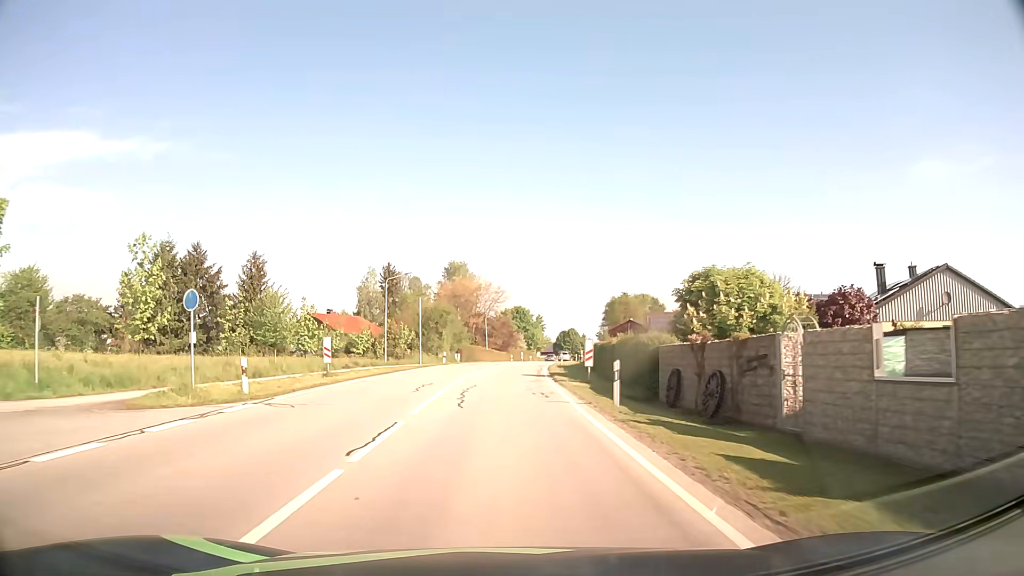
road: secondary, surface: asphalt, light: Day
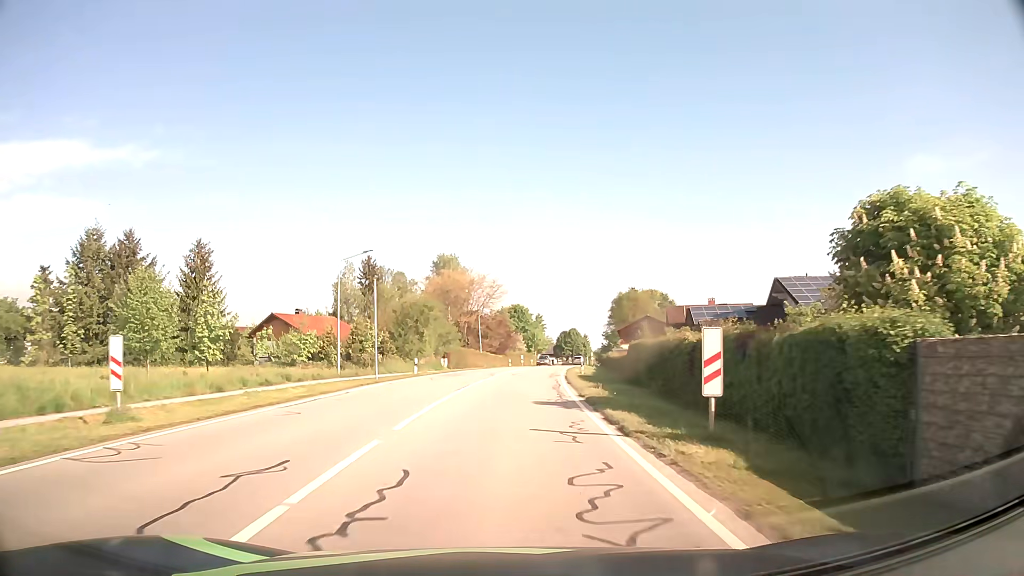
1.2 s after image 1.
(-0.1, +15.5) m; 0°
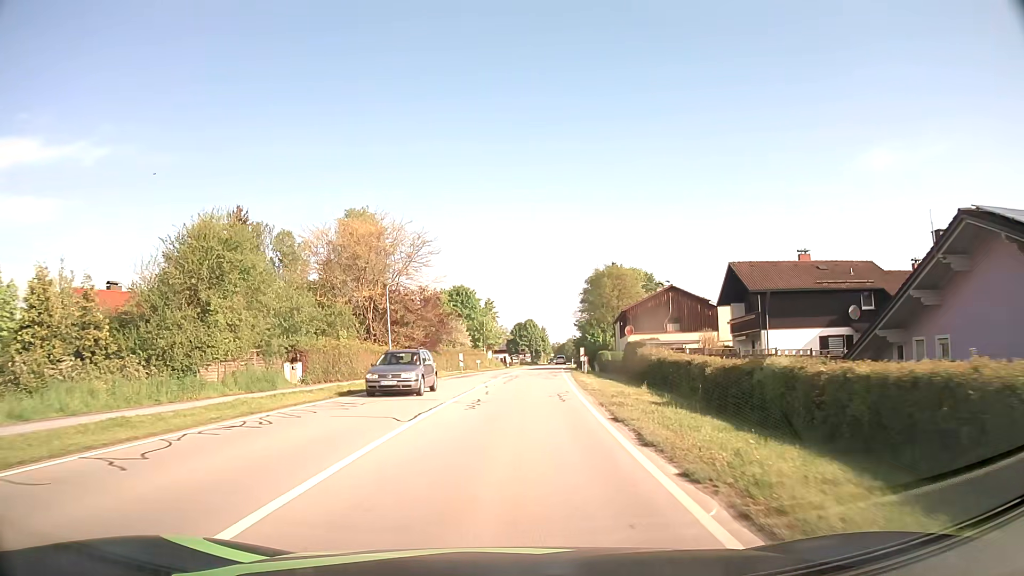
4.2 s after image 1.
(+1.5, +38.4) m; +4°
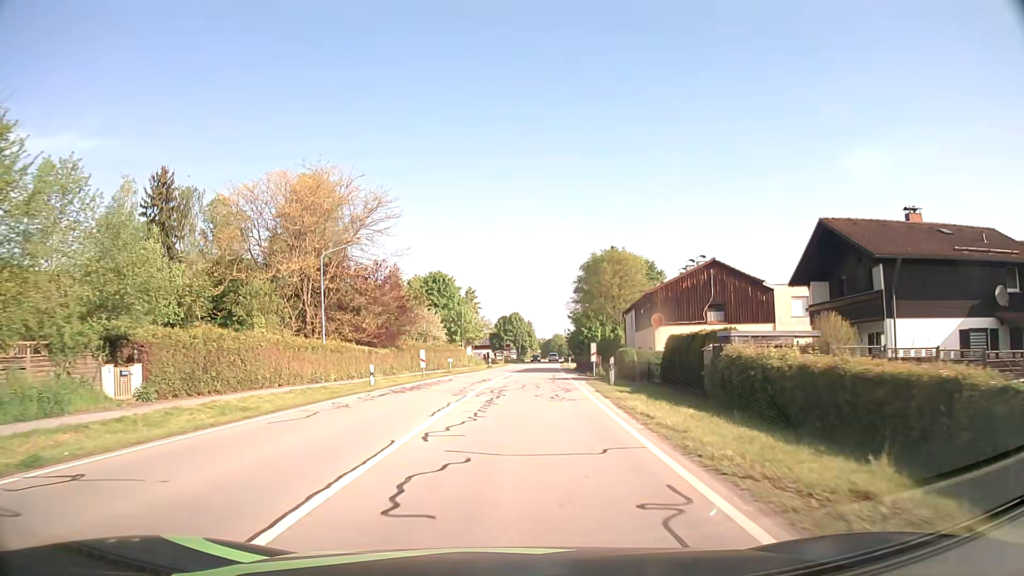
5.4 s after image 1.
(+0.2, +15.4) m; +1°
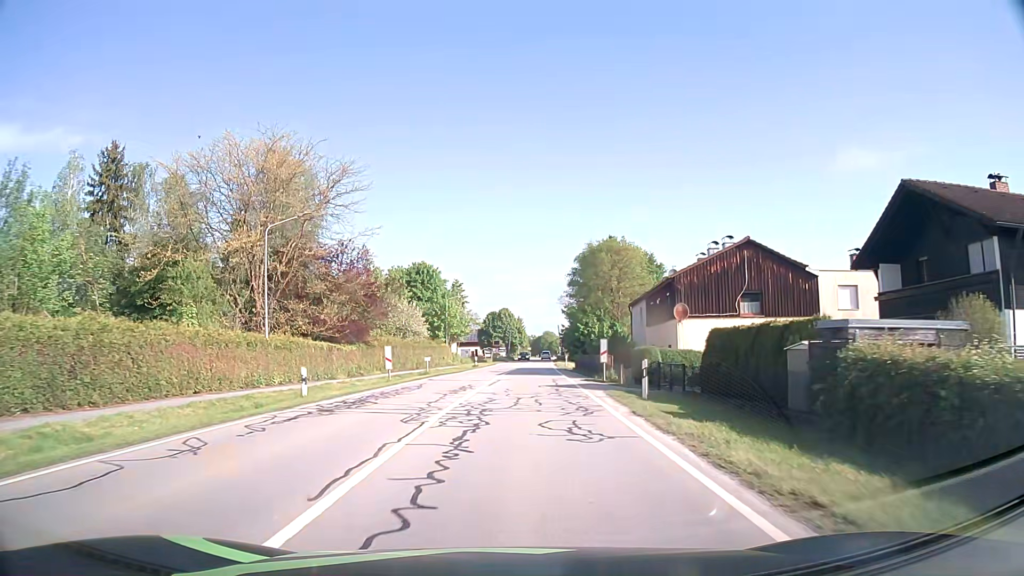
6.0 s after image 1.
(+0.1, +7.8) m; +1°
